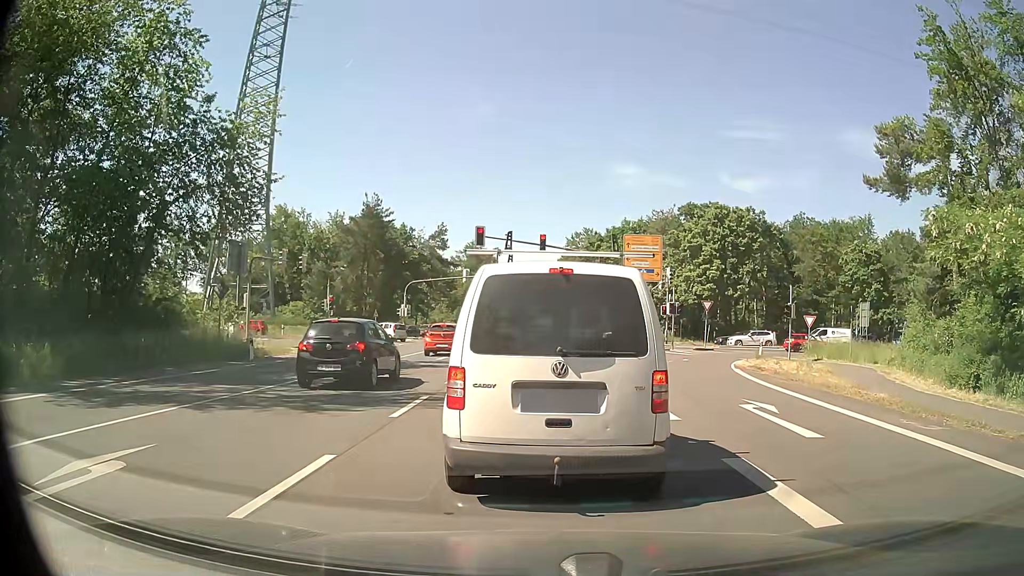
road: primary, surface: asphalt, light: Day
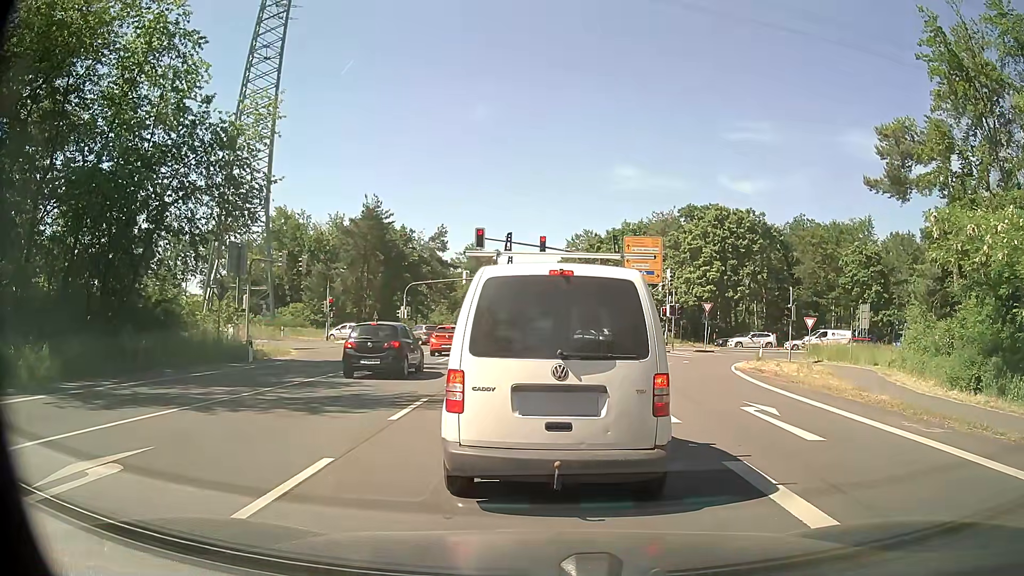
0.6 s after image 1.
(0.0, +0.1) m; 0°
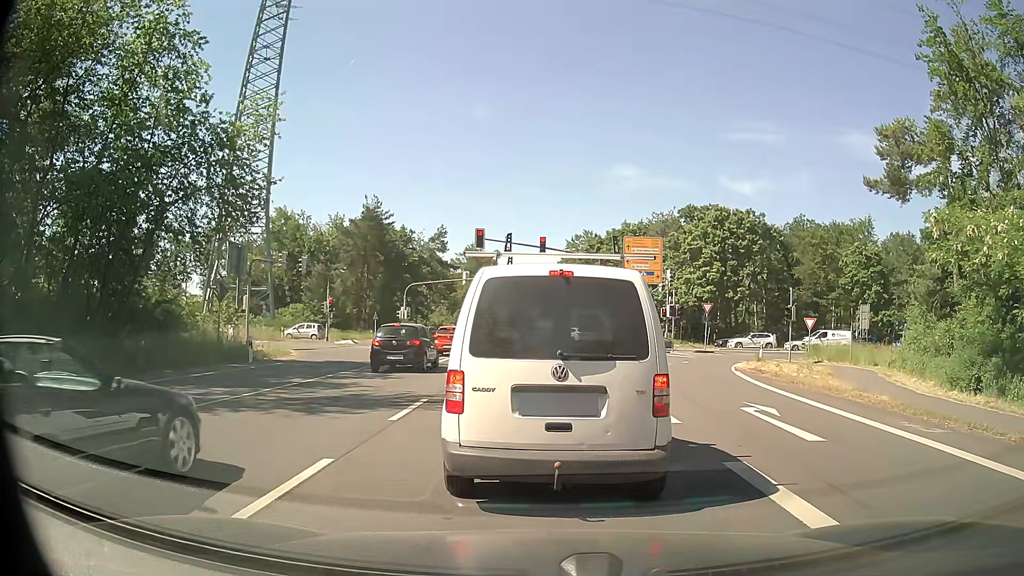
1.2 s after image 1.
(0.0, 0.0) m; 0°
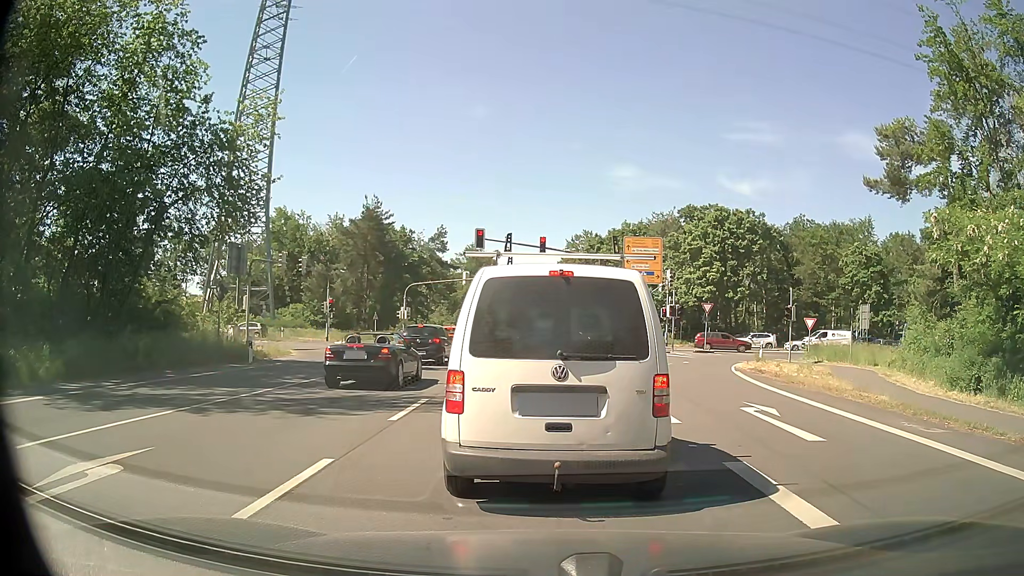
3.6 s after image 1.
(0.0, 0.0) m; 0°
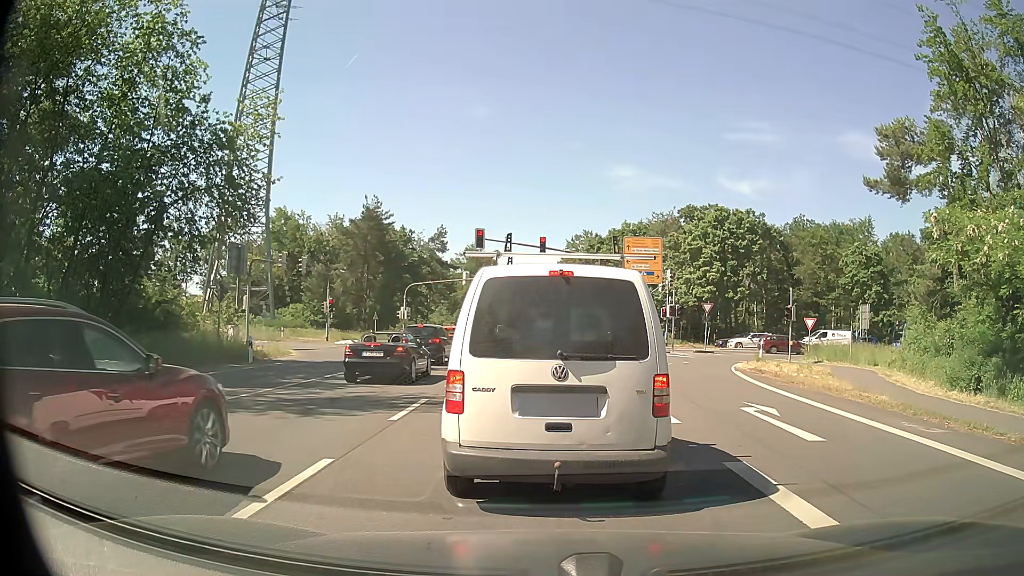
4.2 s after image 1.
(0.0, 0.0) m; 0°
(0, +10) (0, +20) (0, +30) (0, +40) (0, +50) (0, +60) (0, +70) (0, +80) (0, +90) (0, +100) m
